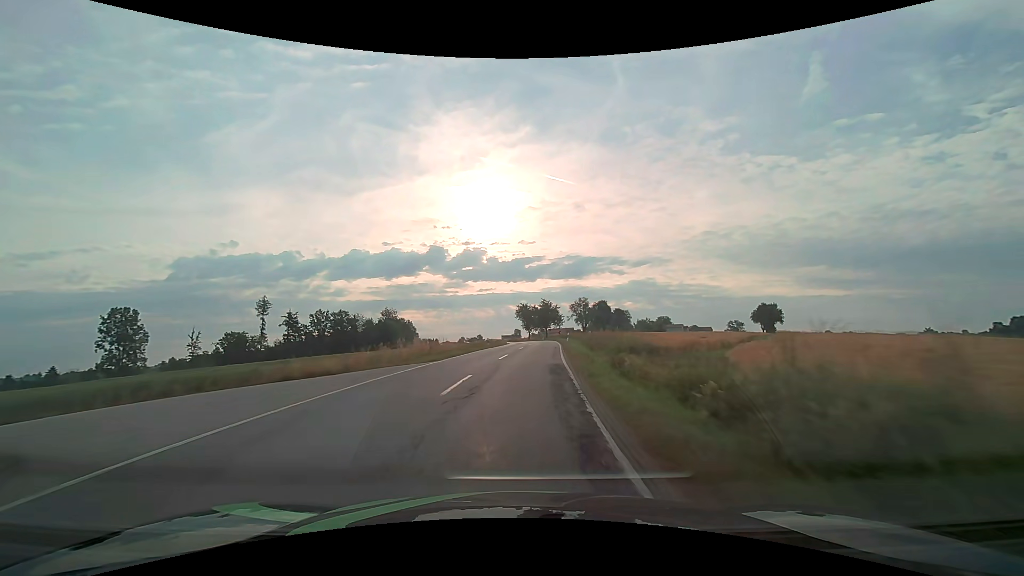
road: secondary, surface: asphalt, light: Day
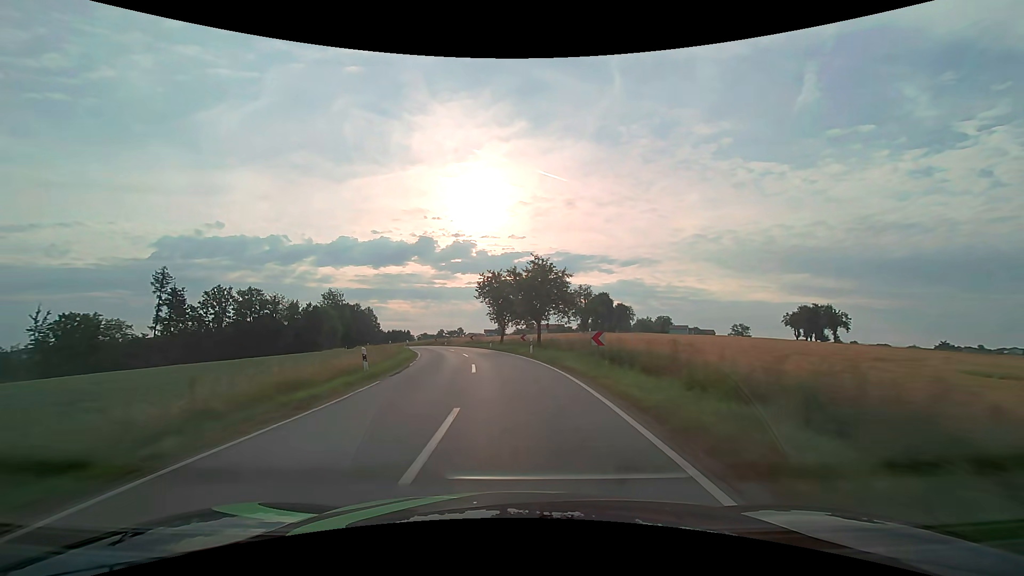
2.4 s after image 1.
(+2.8, +52.6) m; +2°
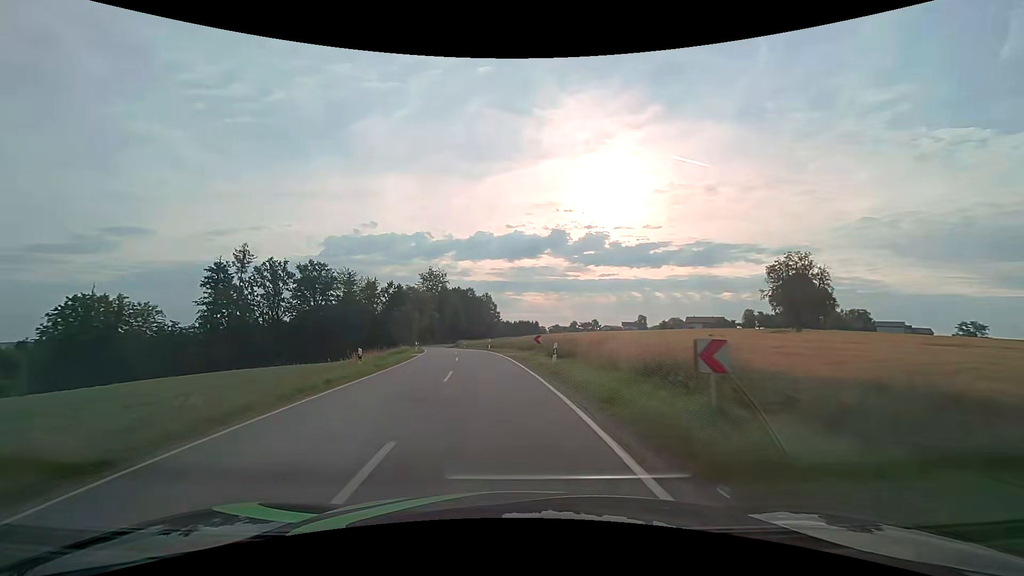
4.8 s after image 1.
(-5.7, +49.1) m; -15°
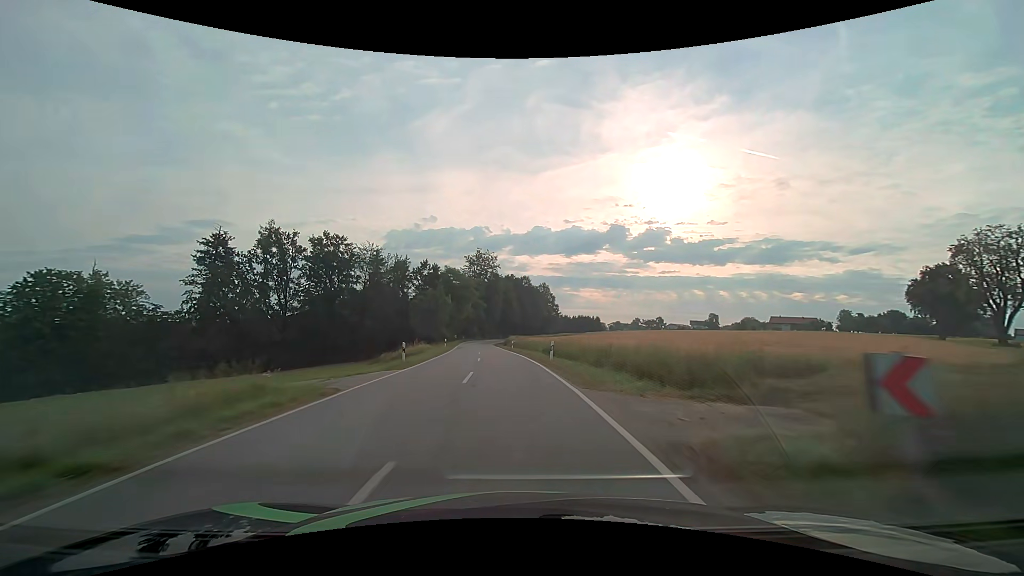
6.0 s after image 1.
(-1.6, +24.3) m; -7°
(0, +10) (0, +20) (-1, +30) (-2, +40) (-3, +50) (-3, +60) (-4, +70) (-5, +80) (-6, +90) (-6, +100) m
